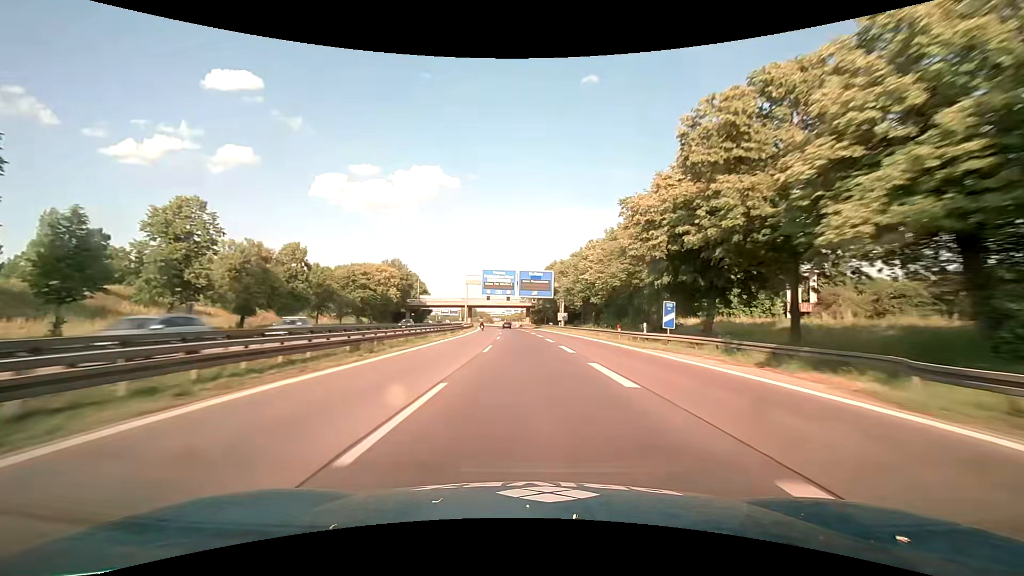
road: motorway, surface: asphalt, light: Day
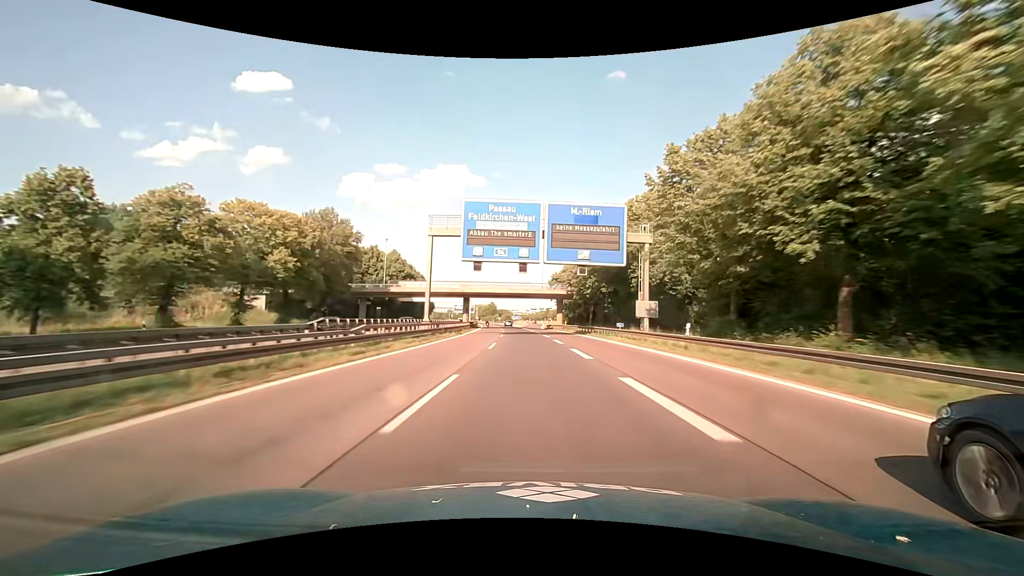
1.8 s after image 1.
(-1.5, +53.0) m; -3°
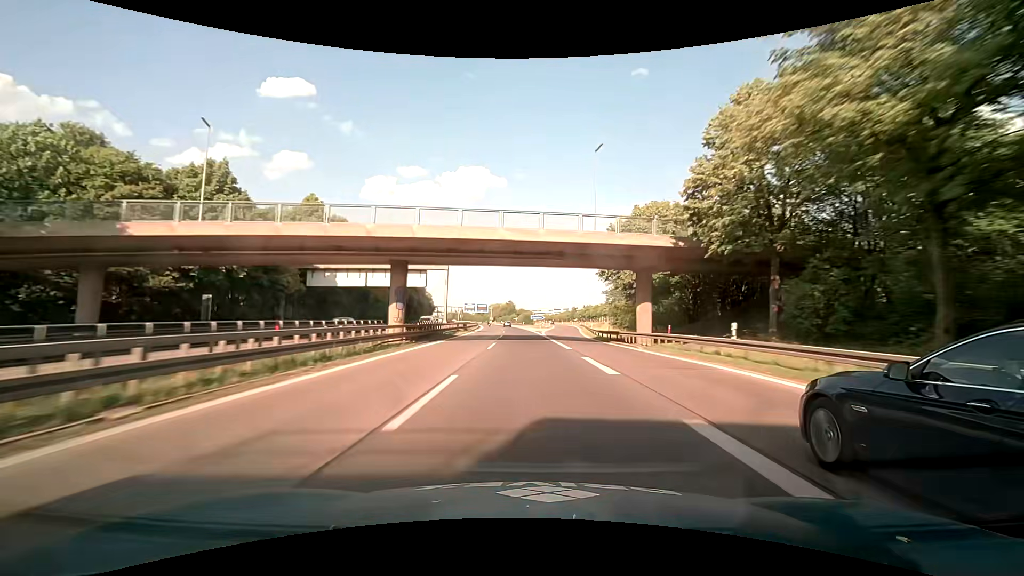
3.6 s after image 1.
(-1.1, +53.7) m; -2°
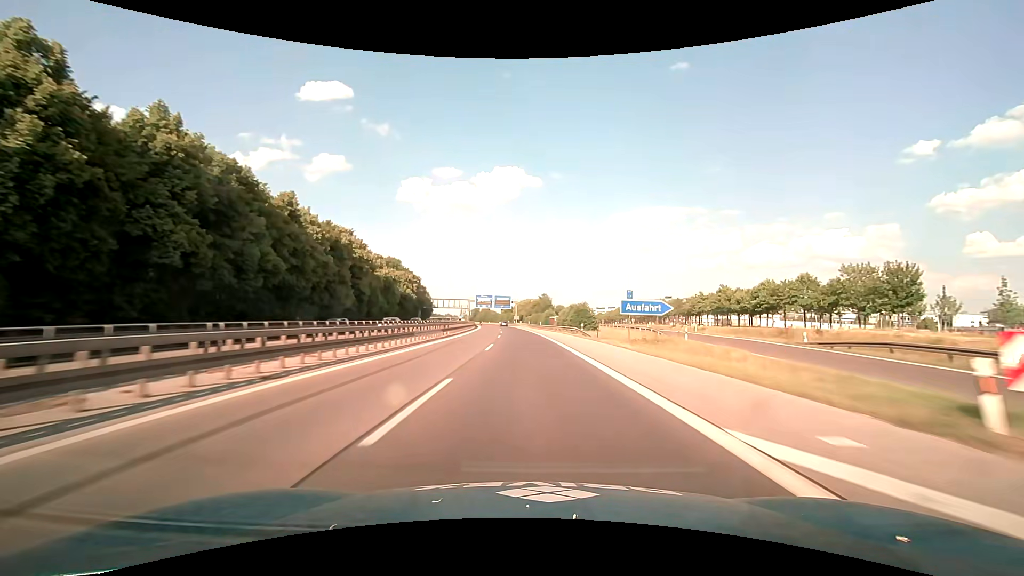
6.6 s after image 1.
(-3.6, +91.5) m; -4°
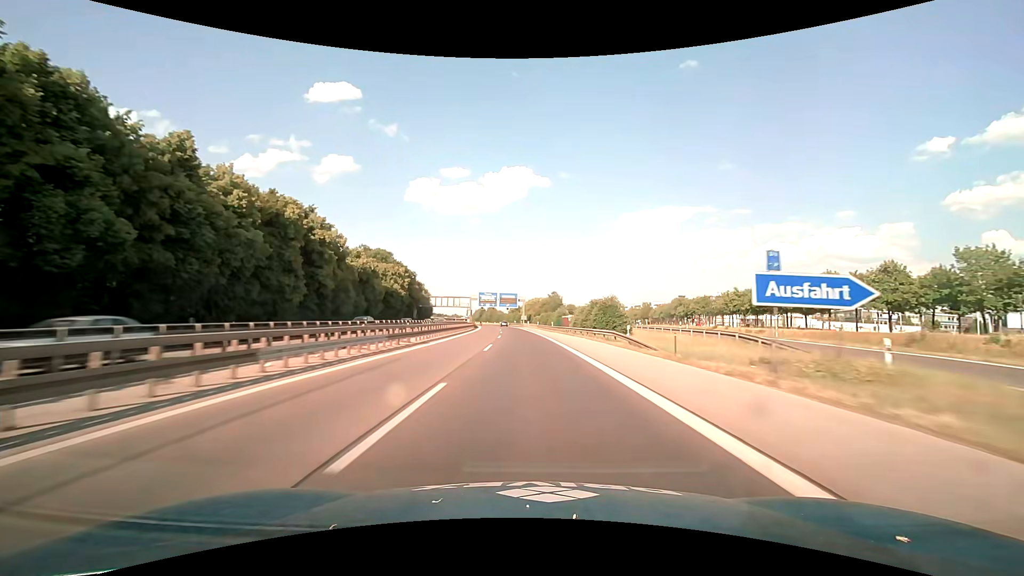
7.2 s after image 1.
(-0.1, +18.6) m; -1°
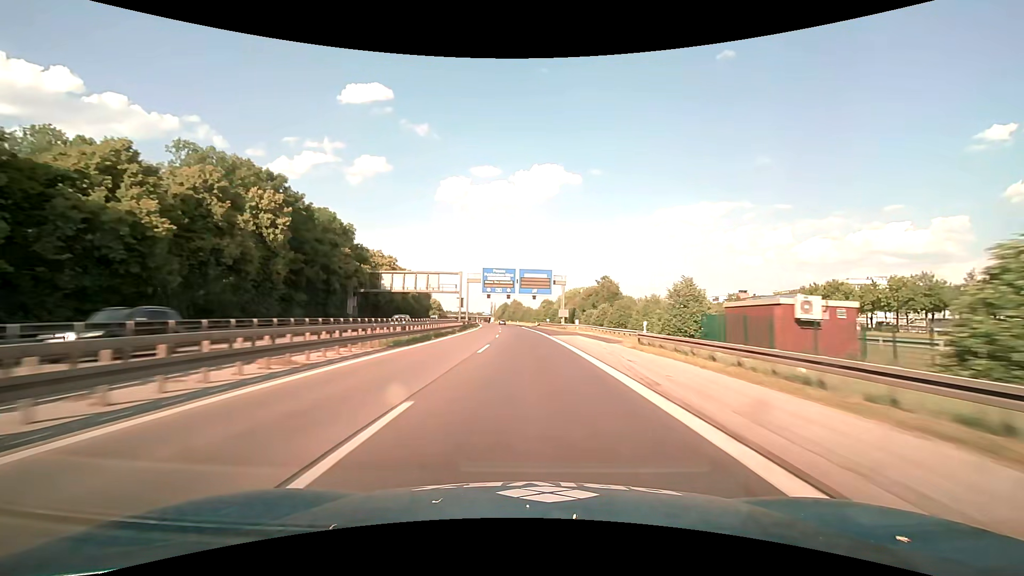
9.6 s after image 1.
(-2.3, +74.9) m; -4°
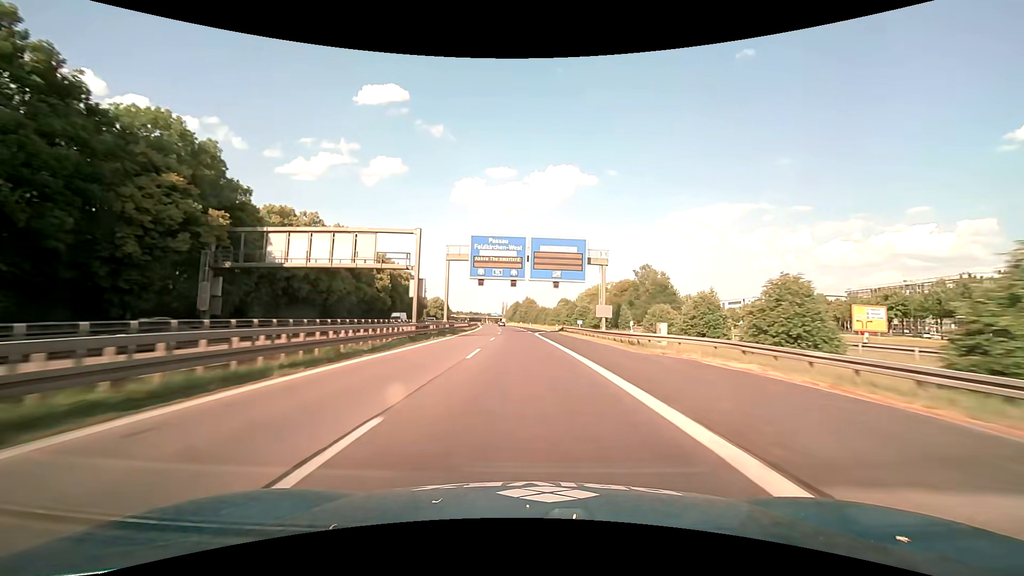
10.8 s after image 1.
(-0.5, +37.3) m; -2°
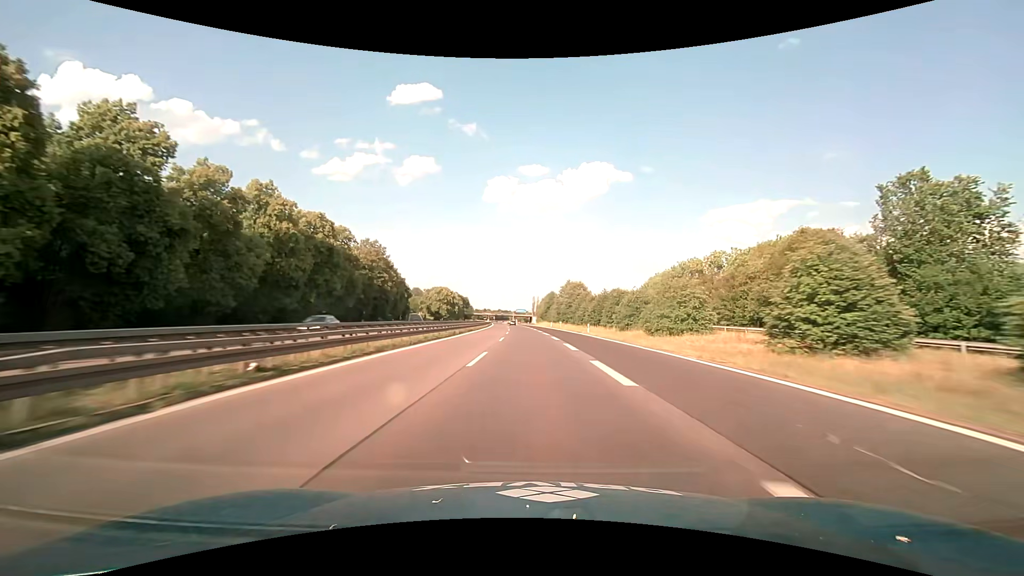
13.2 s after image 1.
(-2.6, +74.7) m; -4°
(0, +10) (0, +20) (0, +30) (0, +40) (-1, +50) (-1, +60) (-1, +70) (-2, +80) (-2, +90) (-3, +100) m
